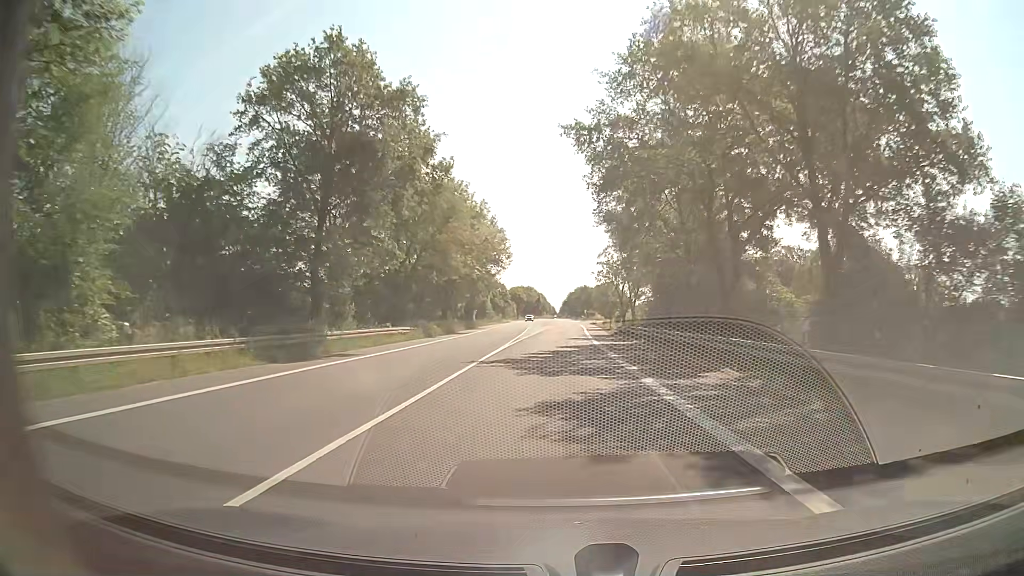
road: secondary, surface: asphalt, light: Day
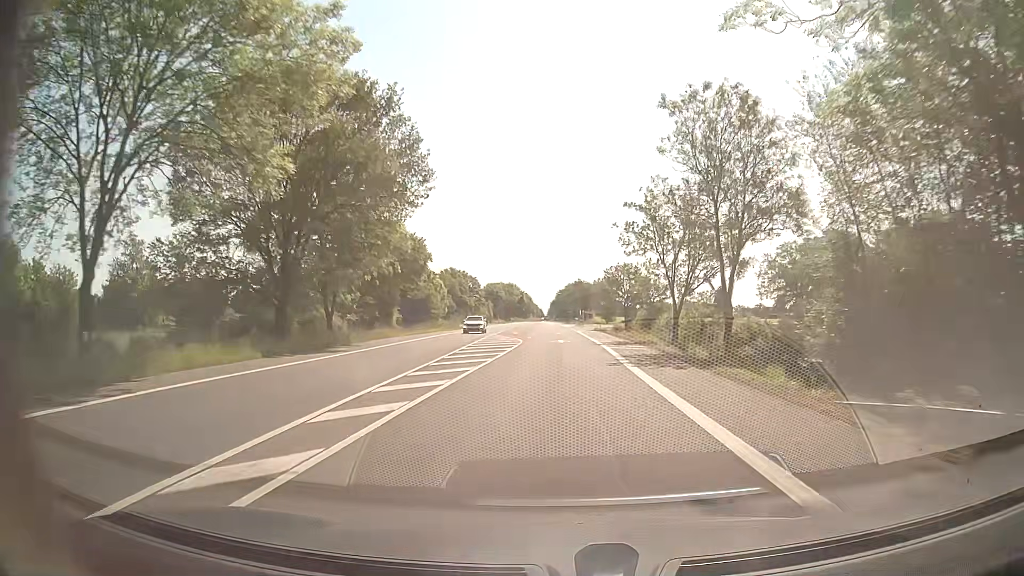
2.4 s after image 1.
(+0.3, +46.0) m; +1°
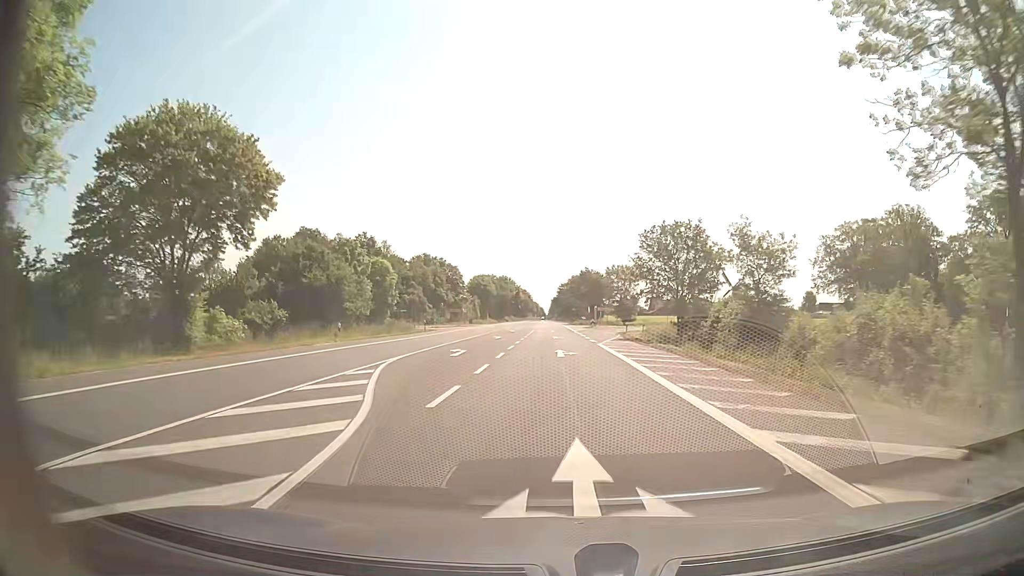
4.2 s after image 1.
(-0.1, +34.4) m; 0°
